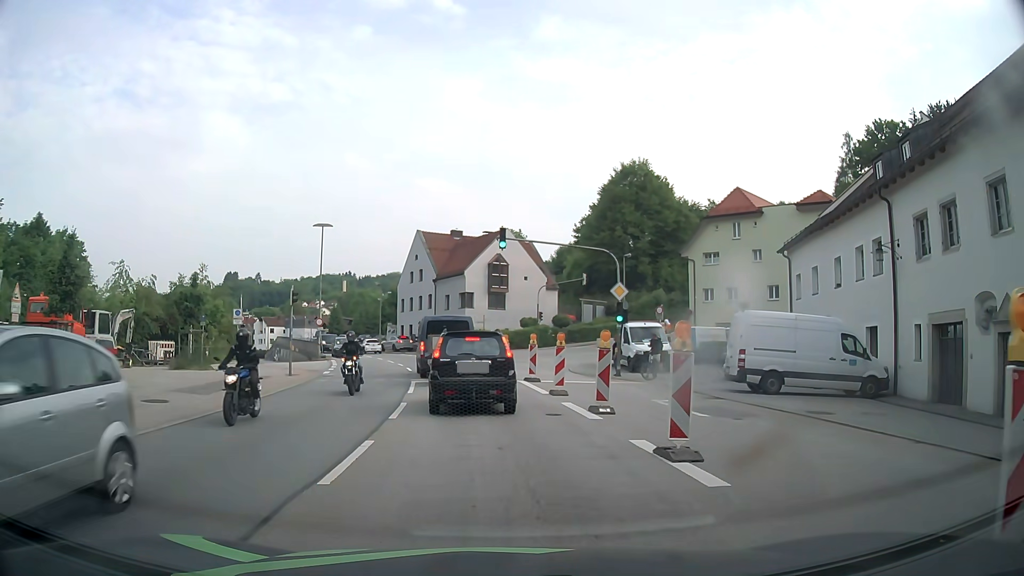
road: primary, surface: asphalt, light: Day
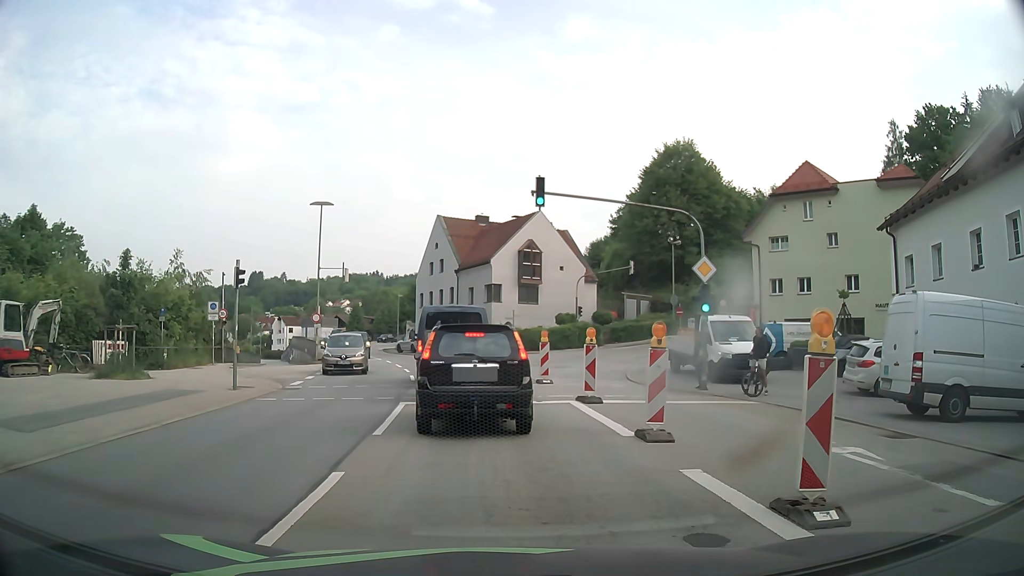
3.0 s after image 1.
(-0.4, +8.3) m; -3°
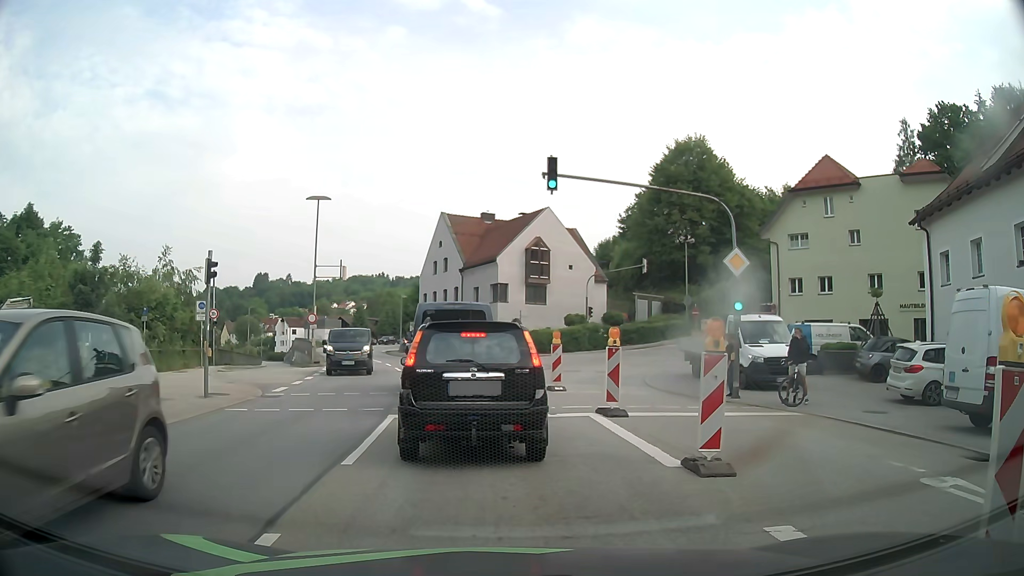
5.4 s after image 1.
(-0.1, +2.2) m; -2°
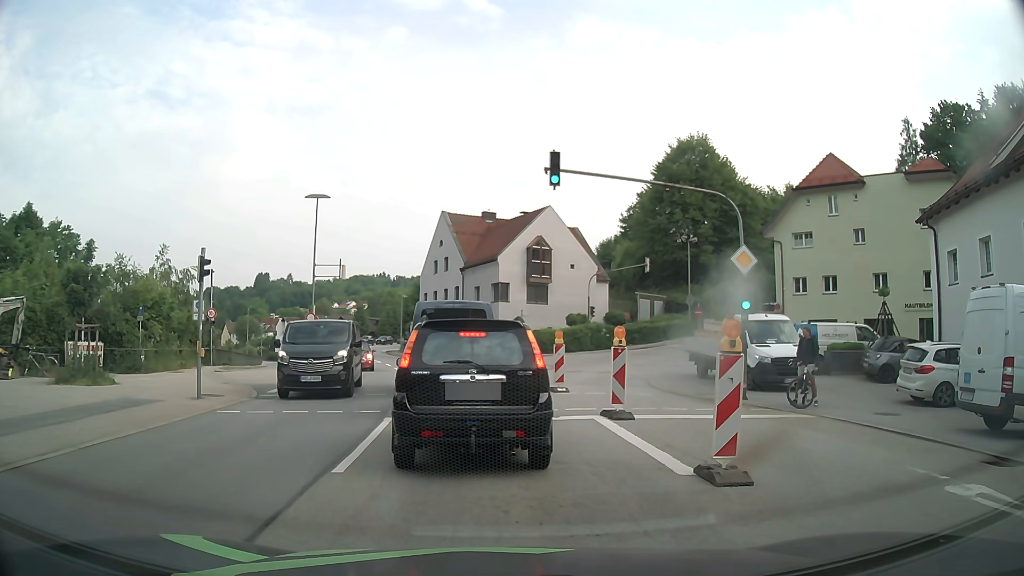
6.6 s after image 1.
(0.0, +0.5) m; 0°
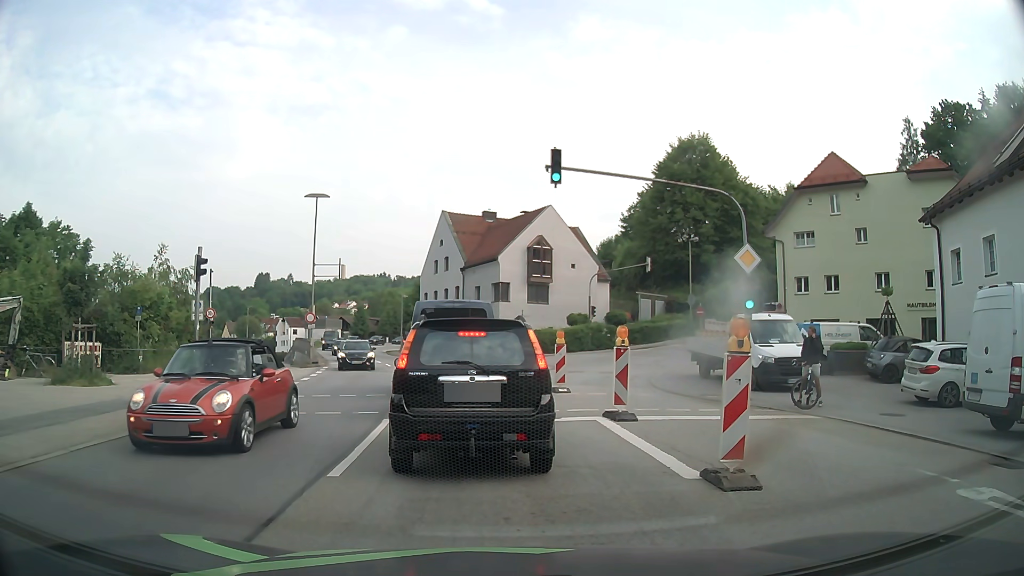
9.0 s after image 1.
(0.0, +0.3) m; 0°
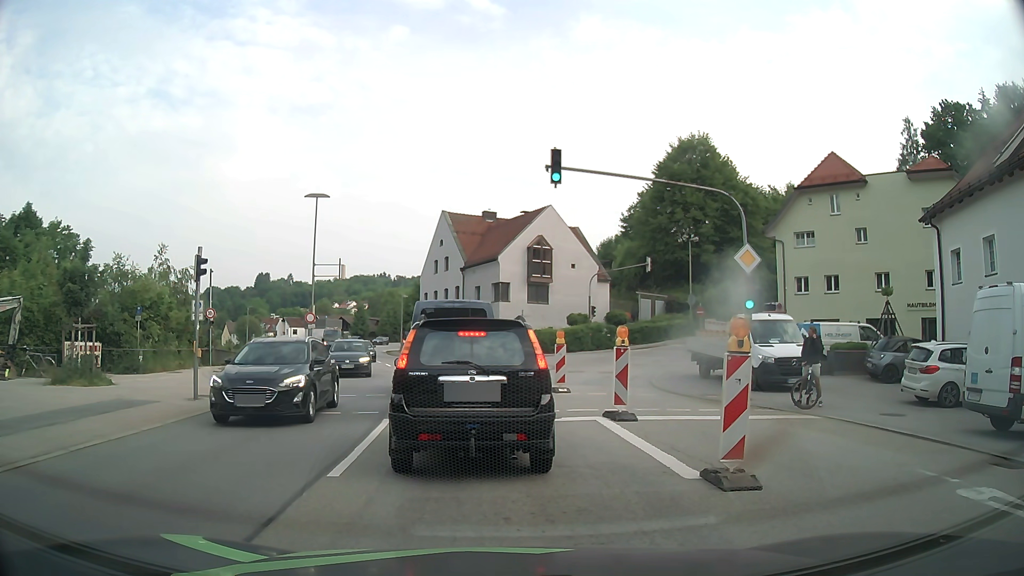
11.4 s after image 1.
(0.0, 0.0) m; 0°
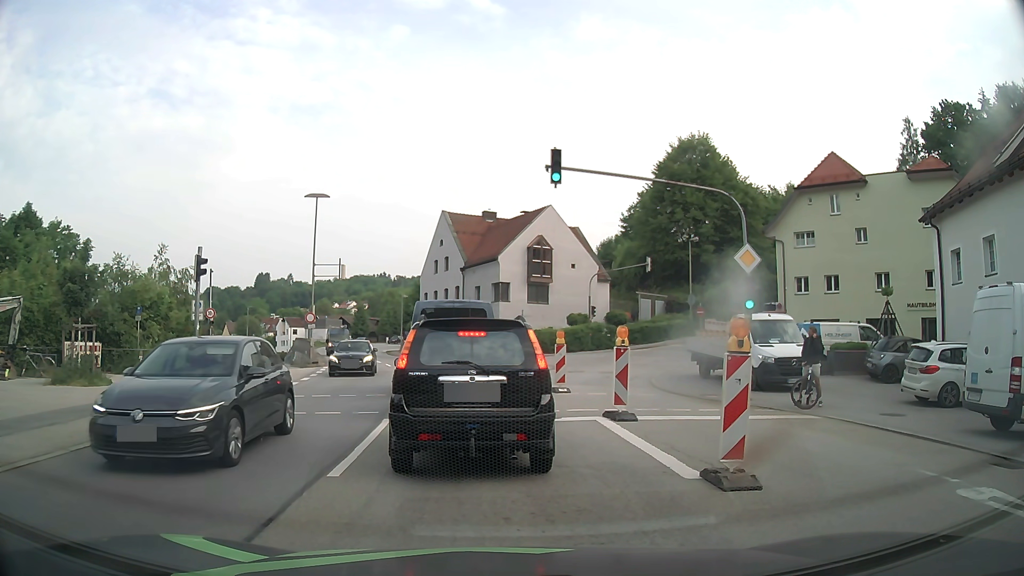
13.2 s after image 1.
(0.0, 0.0) m; 0°
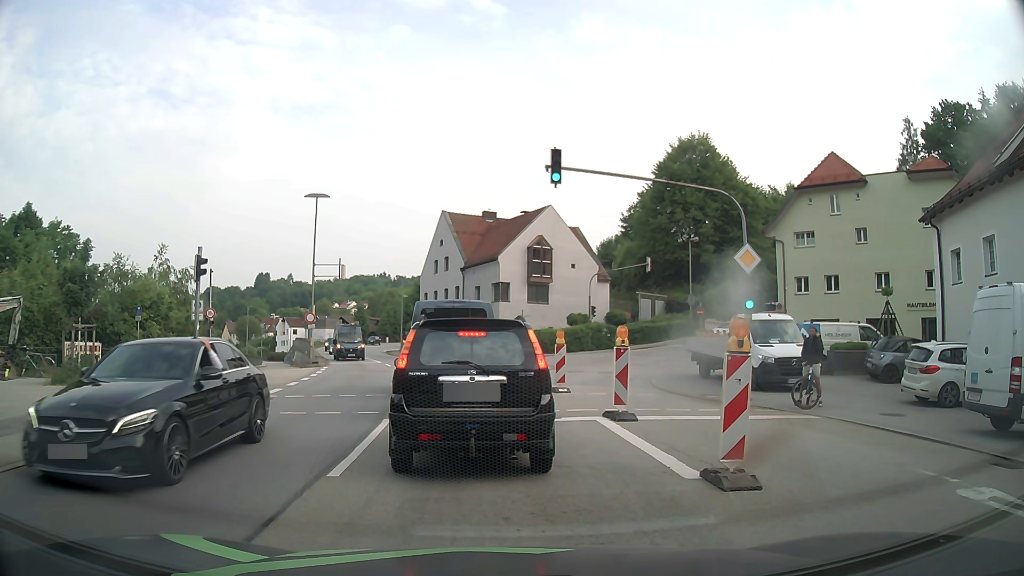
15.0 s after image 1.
(0.0, 0.0) m; 0°
(0, +10) (-1, +20) (-2, +30) (-4, +40) (-7, +49) (-10, +59) (-13, +68) (-15, +78) (-17, +88) (-18, +98) m
